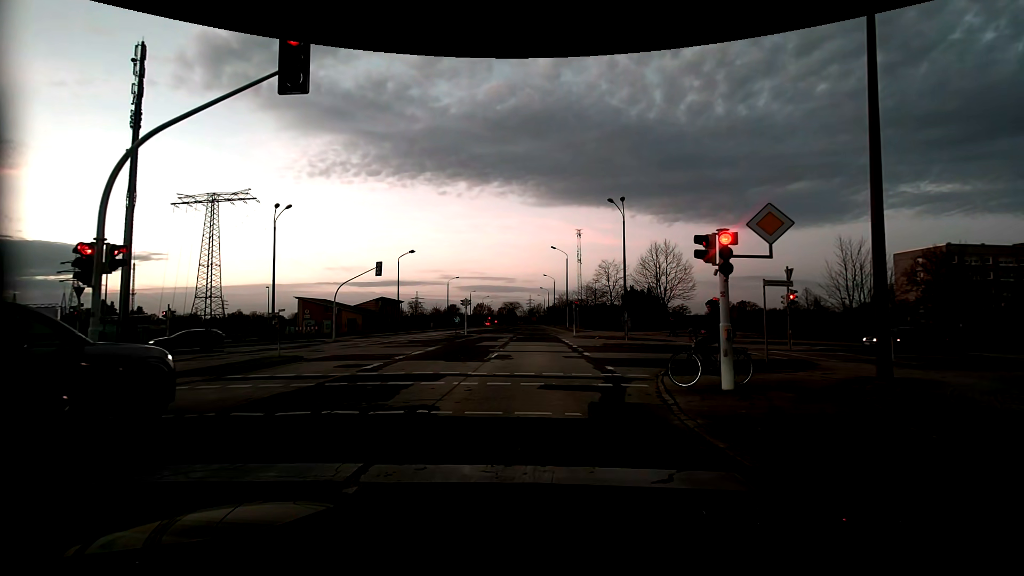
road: tertiary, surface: asphalt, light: Dusk
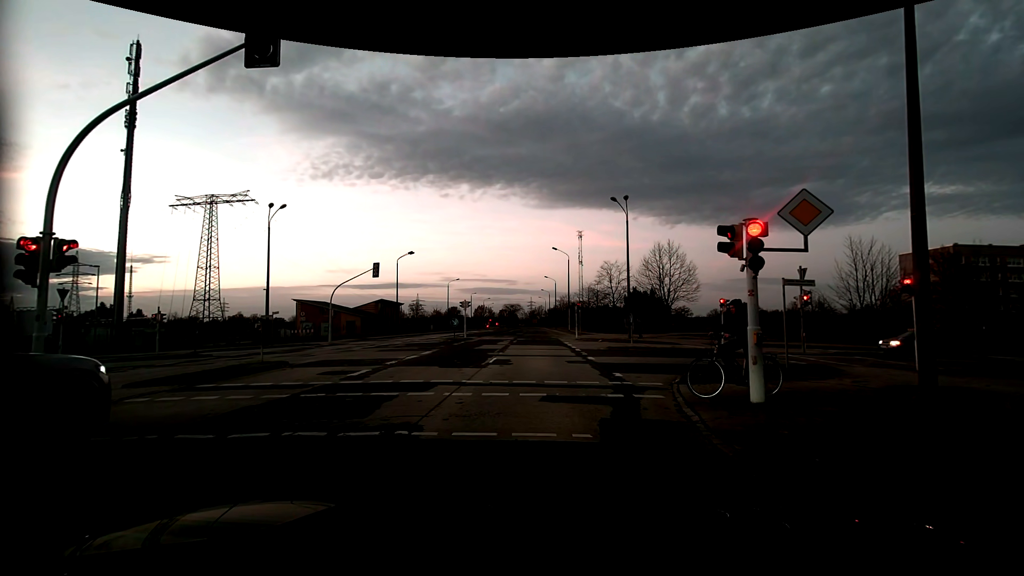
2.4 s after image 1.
(0.0, +1.1) m; 0°
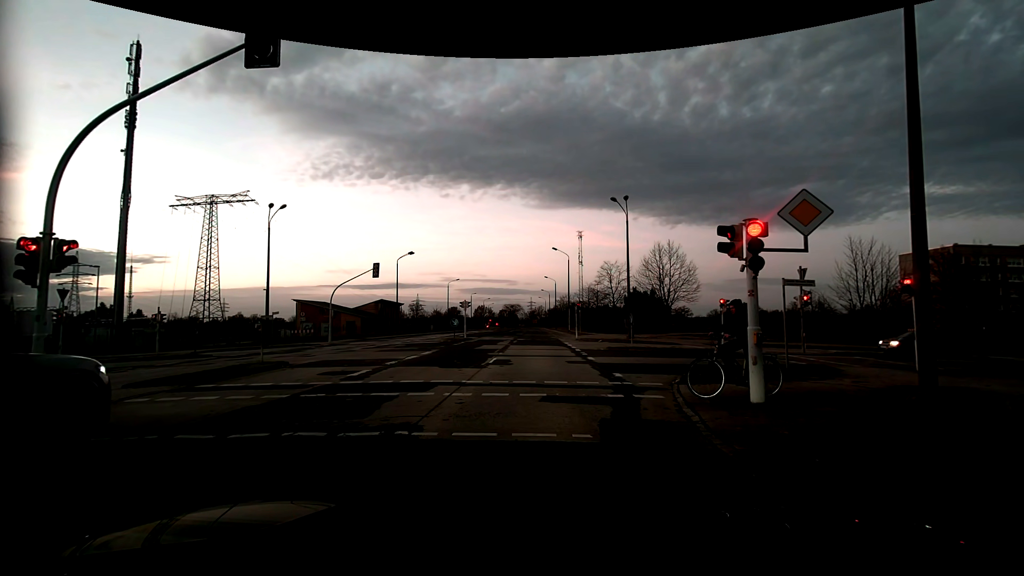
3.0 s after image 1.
(0.0, 0.0) m; 0°
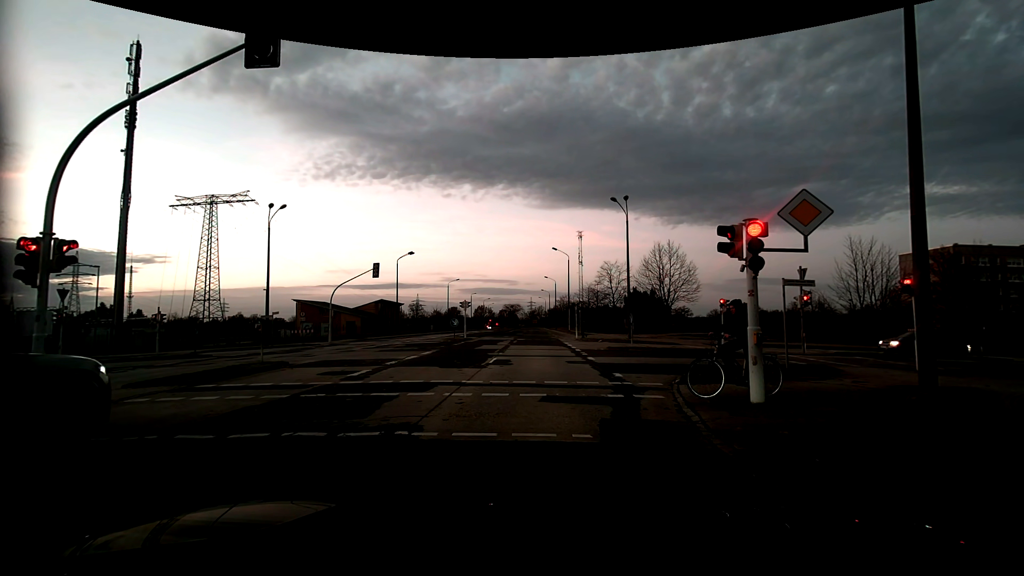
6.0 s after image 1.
(0.0, 0.0) m; 0°
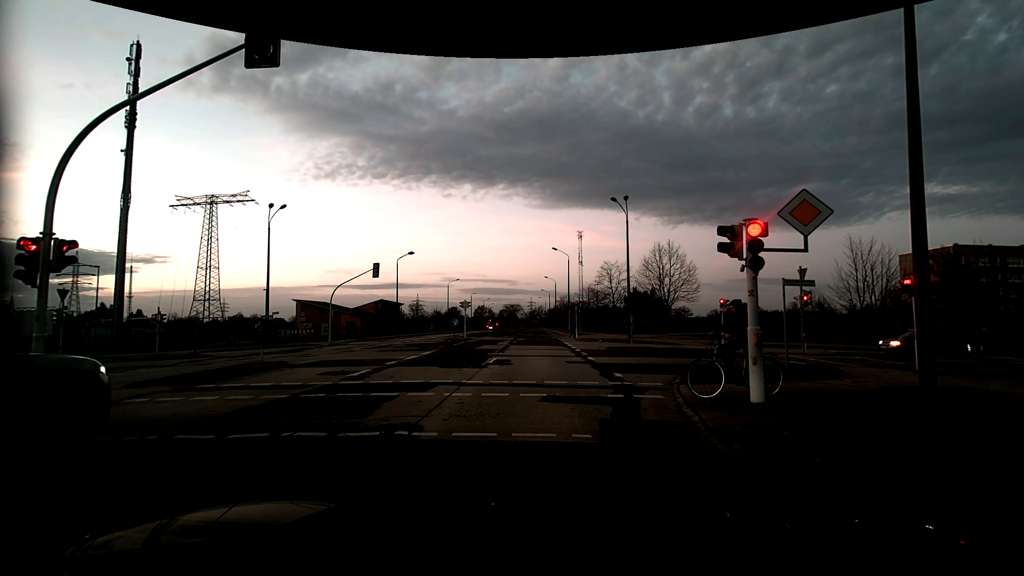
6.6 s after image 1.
(0.0, 0.0) m; 0°
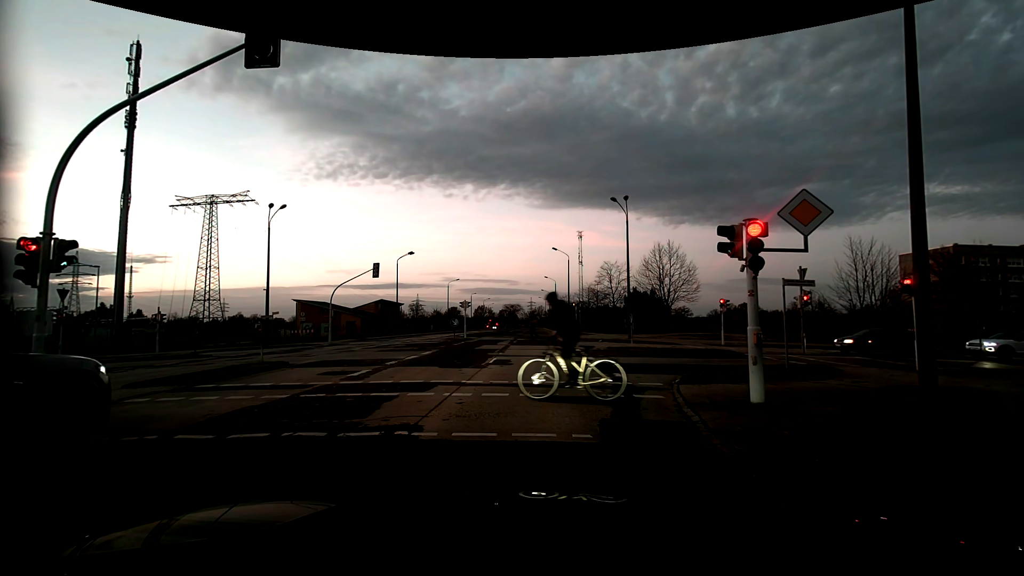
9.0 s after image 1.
(0.0, 0.0) m; 0°
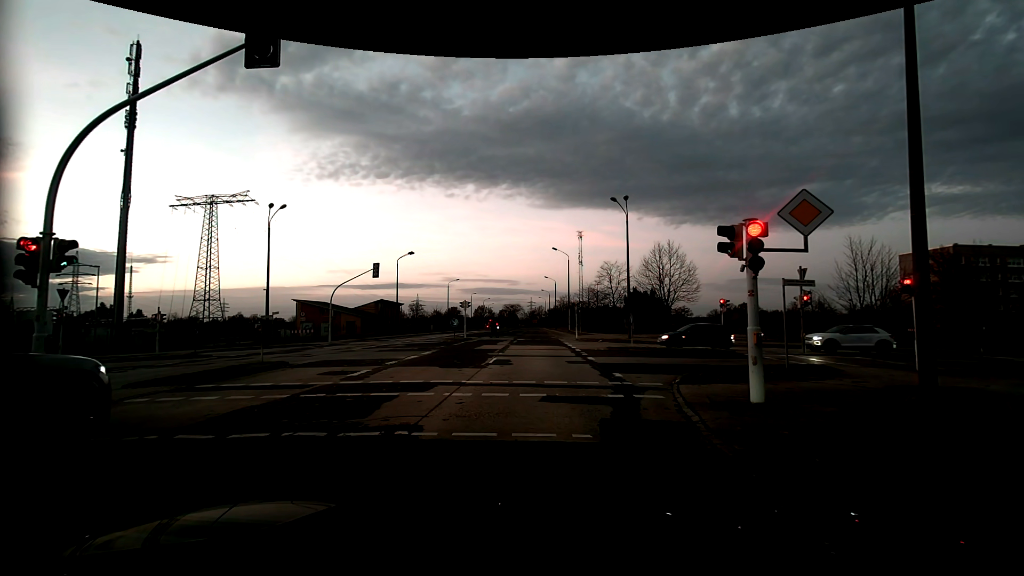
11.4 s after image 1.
(0.0, 0.0) m; 0°
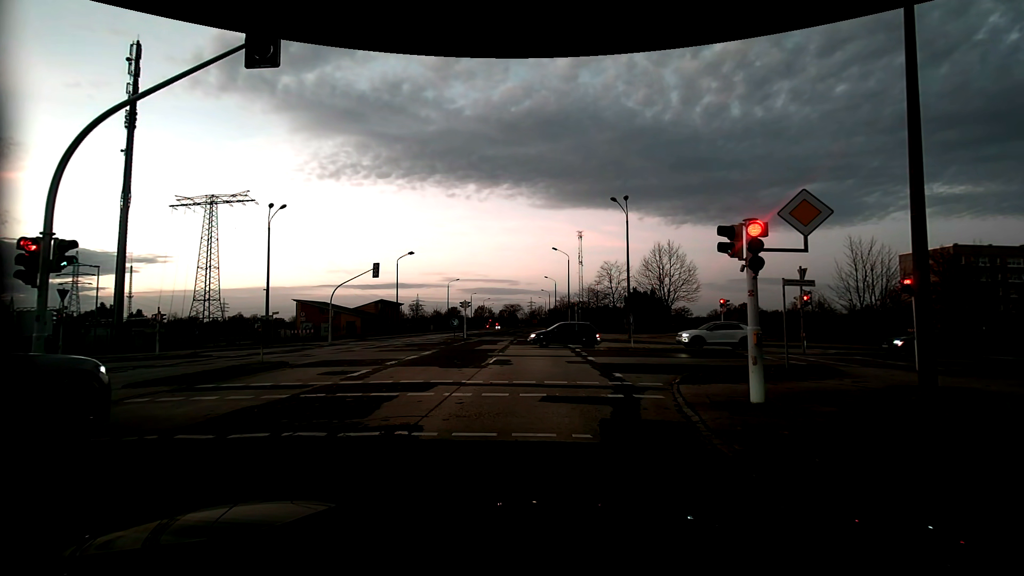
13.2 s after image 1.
(0.0, 0.0) m; 0°
(0, +10) (0, +20) (0, +30) (-1, +40) (-1, +50) (-1, +60) (-1, +70) (-1, +80) (-1, +90) (-2, +100) m
